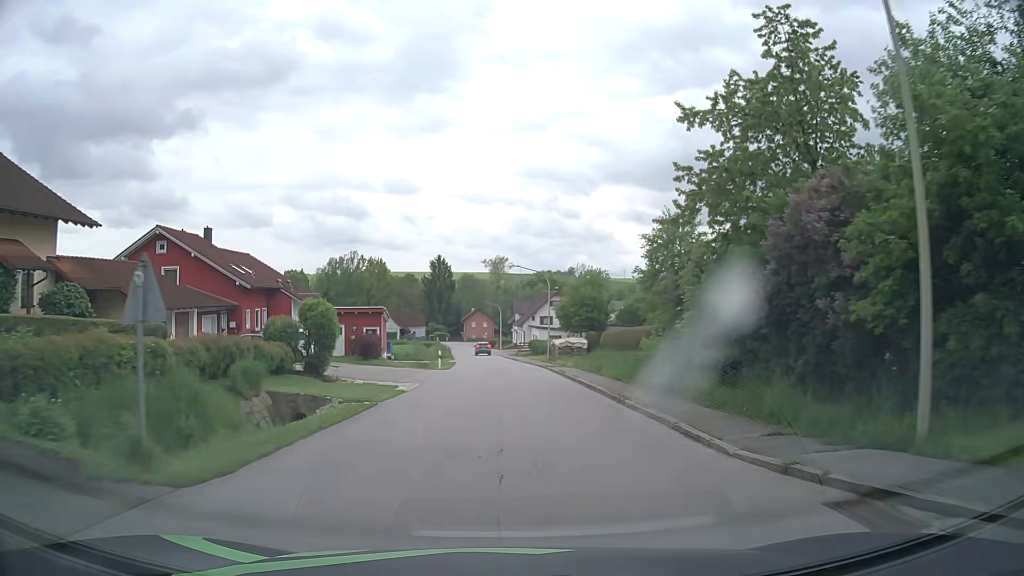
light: Day
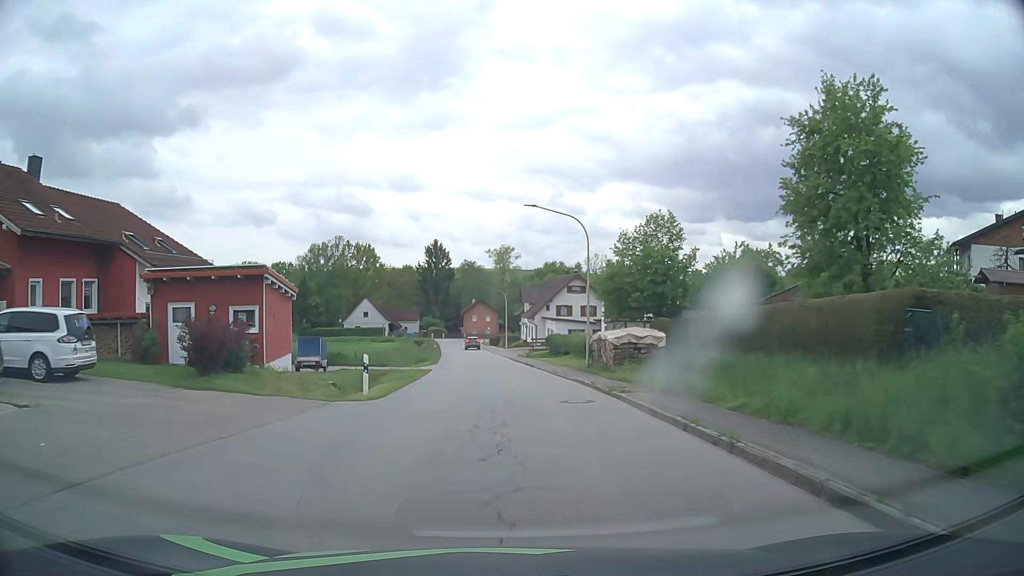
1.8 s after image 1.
(0.0, +22.2) m; 0°
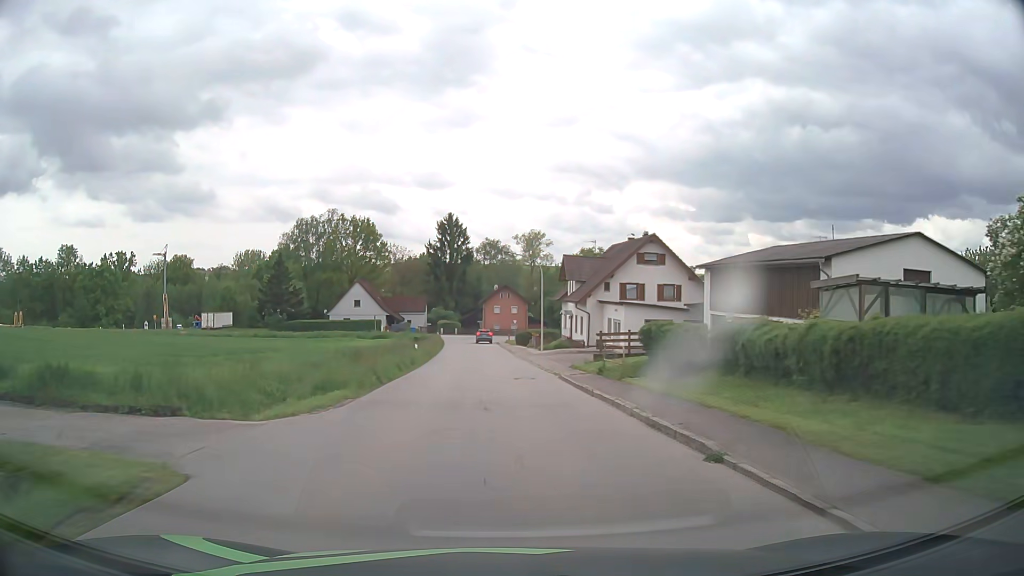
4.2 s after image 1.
(-0.6, +29.7) m; -2°
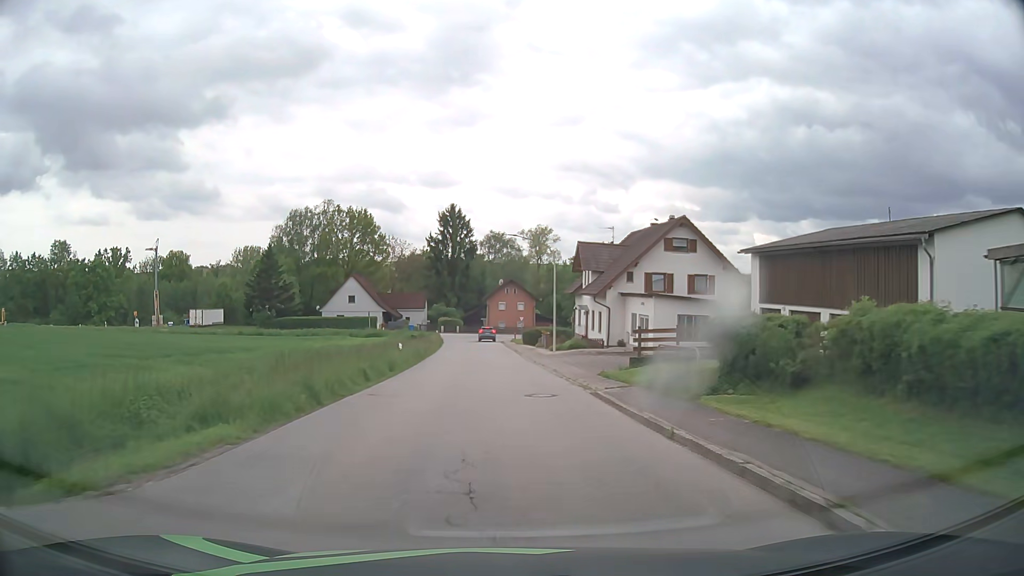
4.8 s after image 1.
(0.0, +7.4) m; -1°
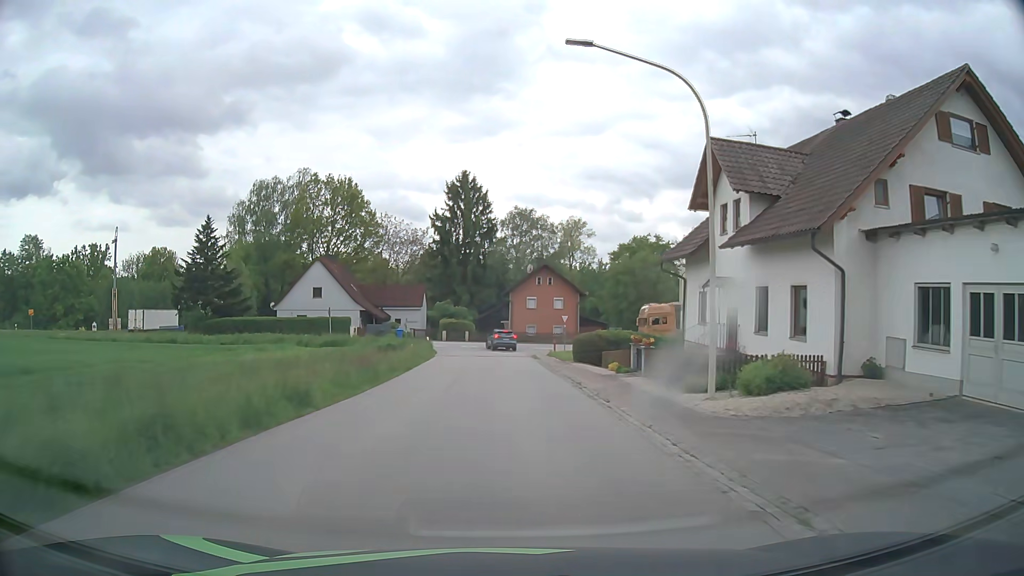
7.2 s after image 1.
(-0.5, +29.1) m; -2°
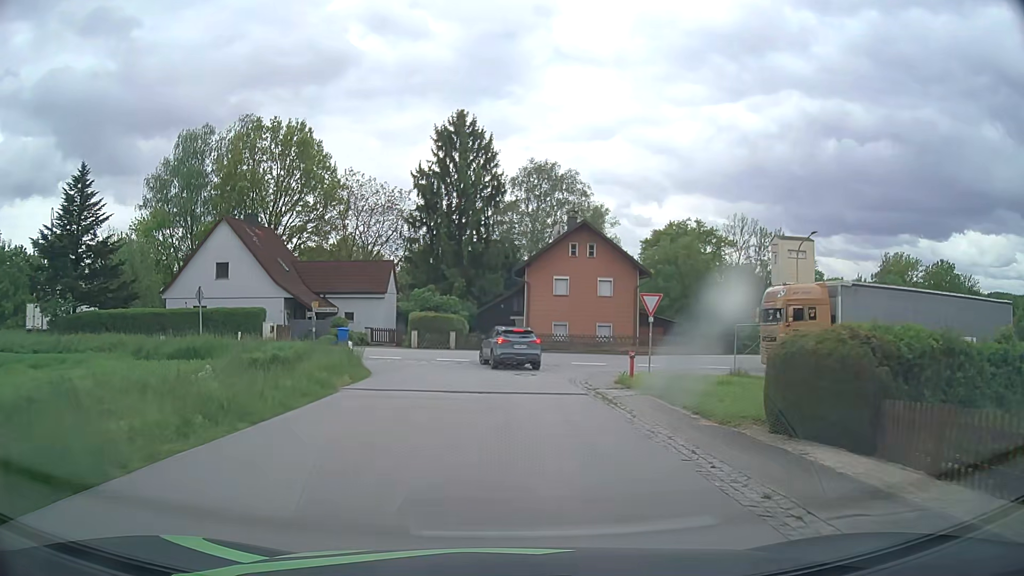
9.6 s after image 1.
(-0.2, +25.5) m; -1°
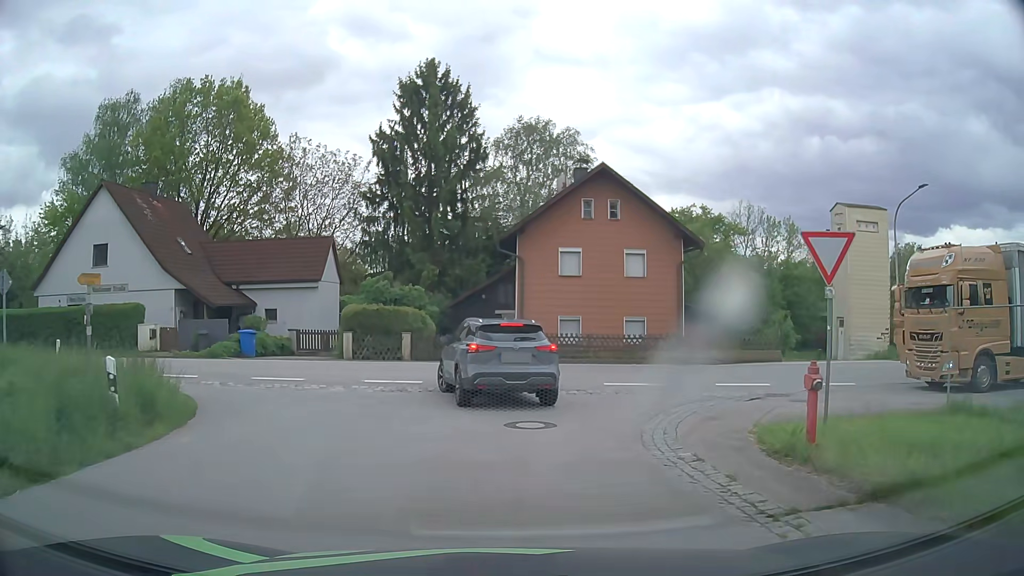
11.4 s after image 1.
(+0.1, +12.8) m; +1°
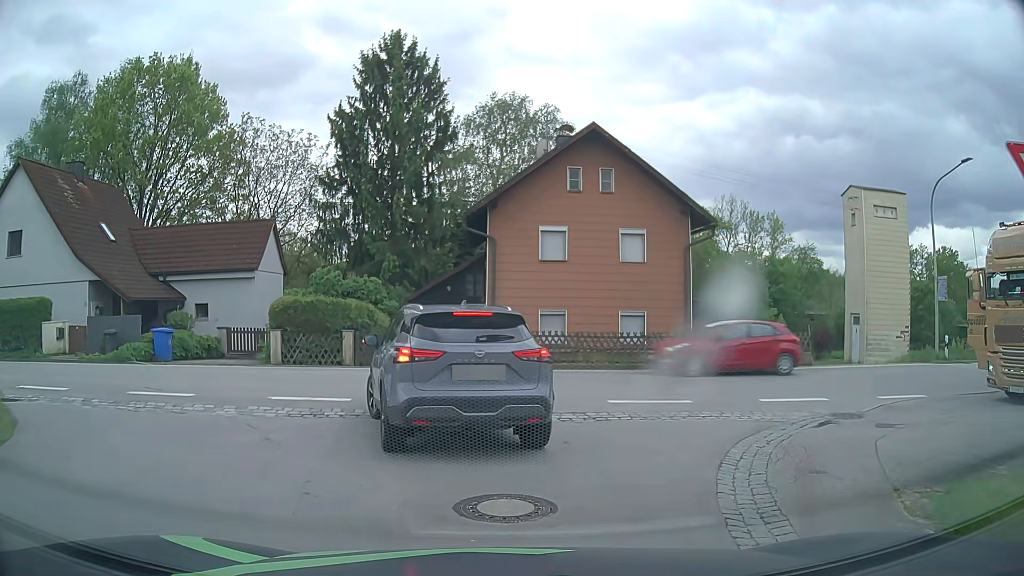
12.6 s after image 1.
(+0.1, +4.8) m; +3°
